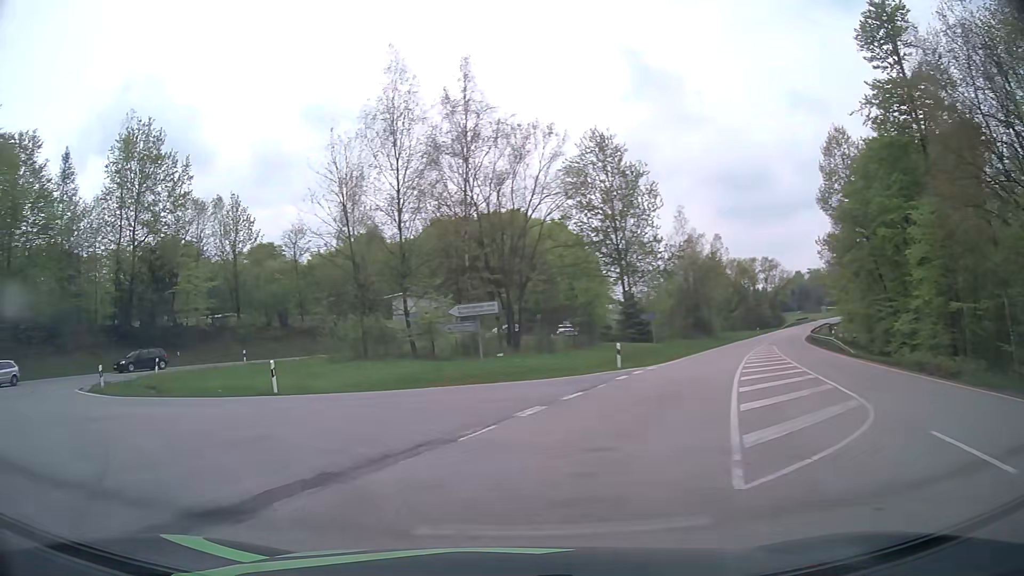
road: secondary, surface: asphalt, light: Day
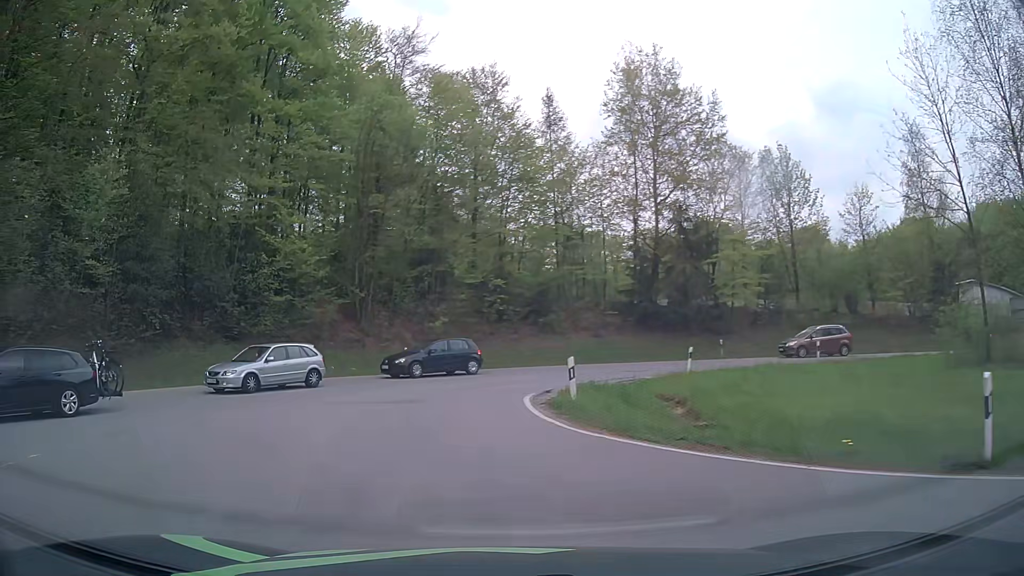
(-5.0, +11.9) m; -45°
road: tertiary
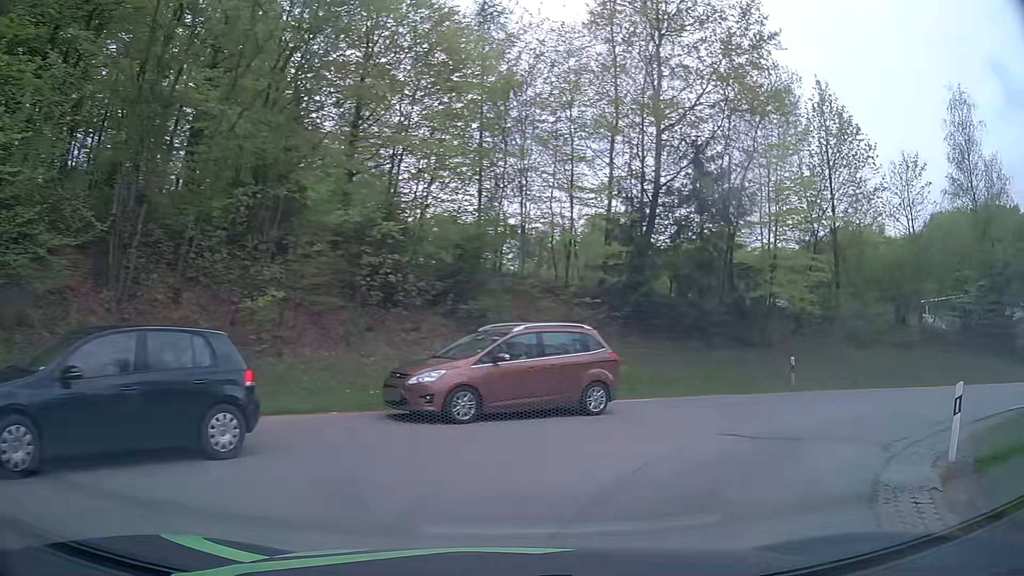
(-1.7, +18.4) m; +11°
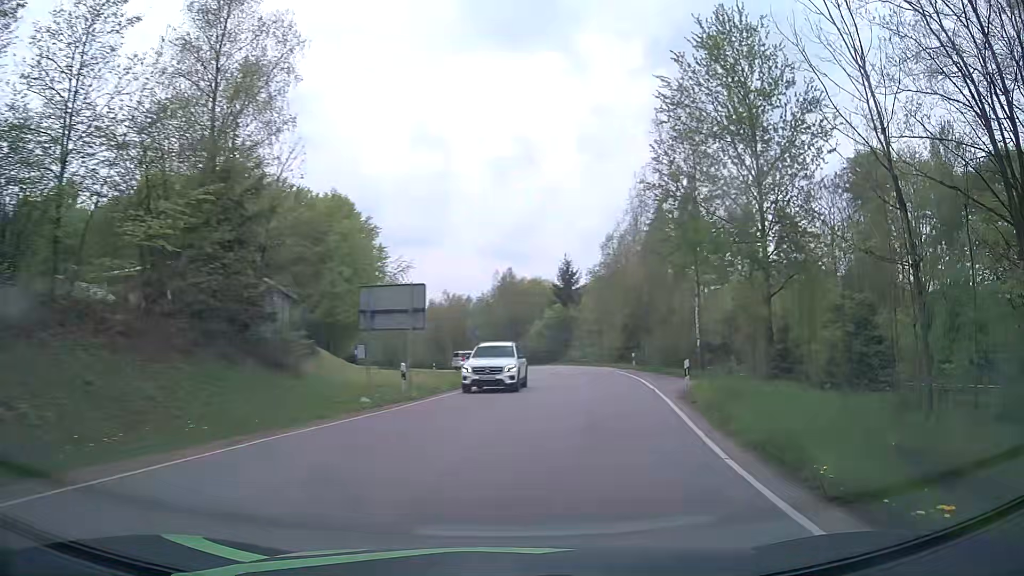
(+11.5, +16.9) m; +66°
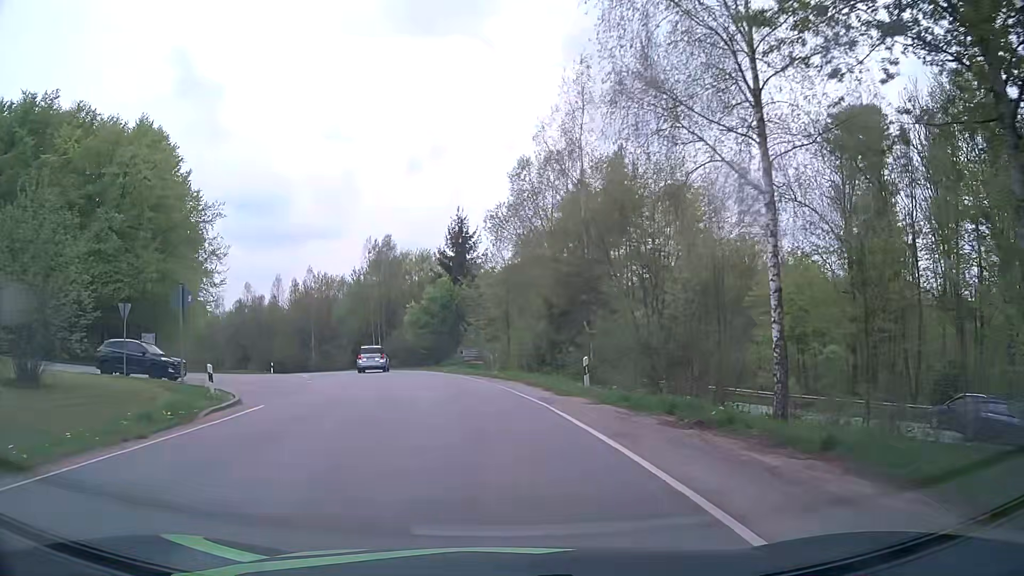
(+4.1, +24.9) m; +11°
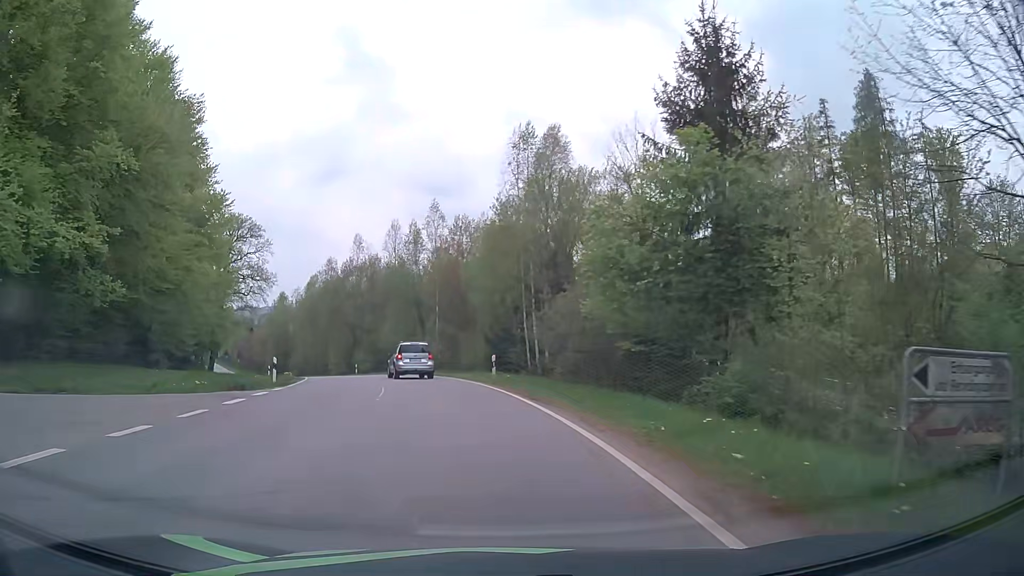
(-4.3, +33.3) m; -15°
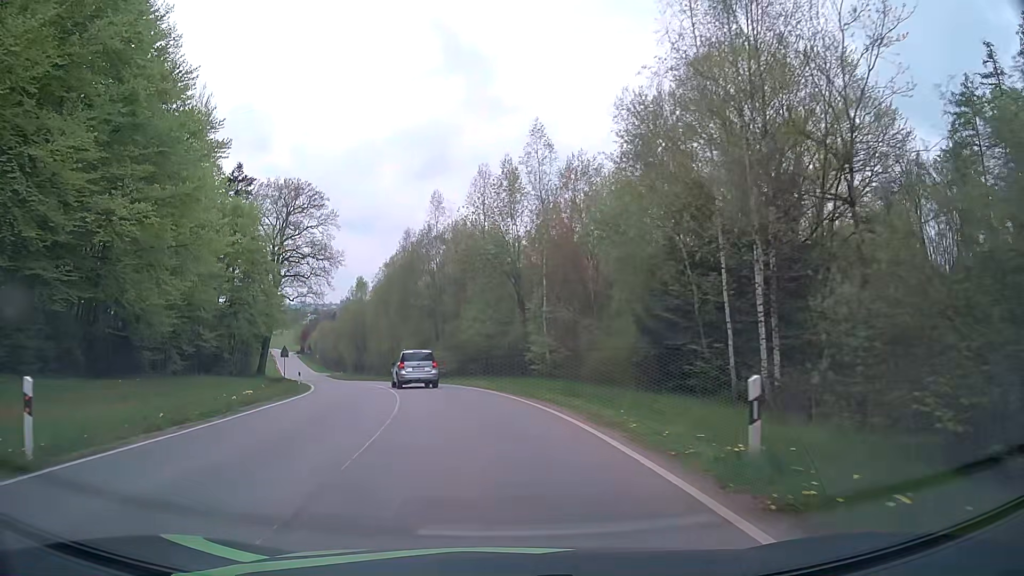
(-1.8, +19.4) m; -9°
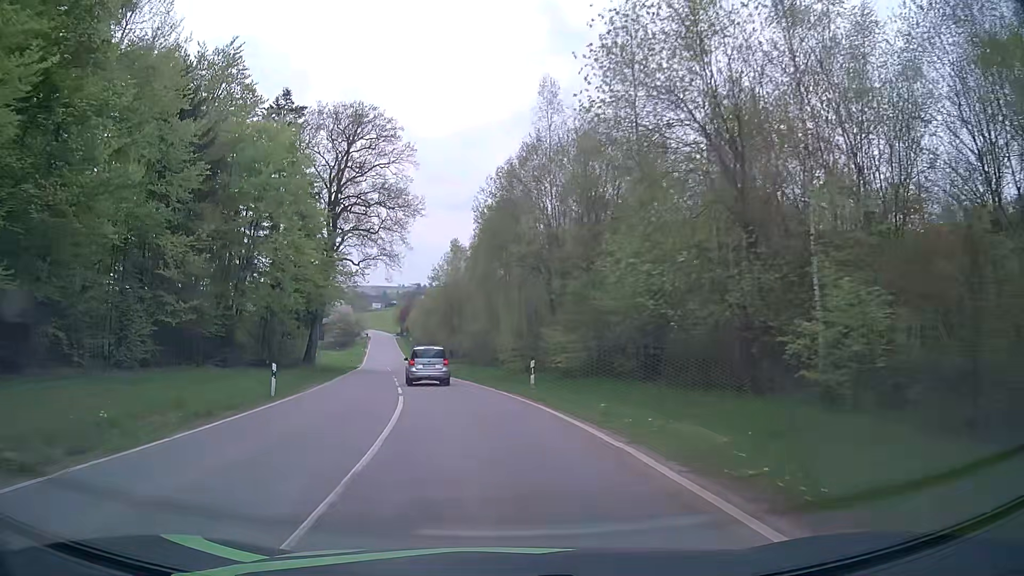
(-2.2, +22.0) m; -11°
(0, +10) (-1, +20) (-3, +30) (-4, +40) (-6, +50) (-8, +59) (-10, +69) (-11, +79) (-13, +89) (-15, +99) m
